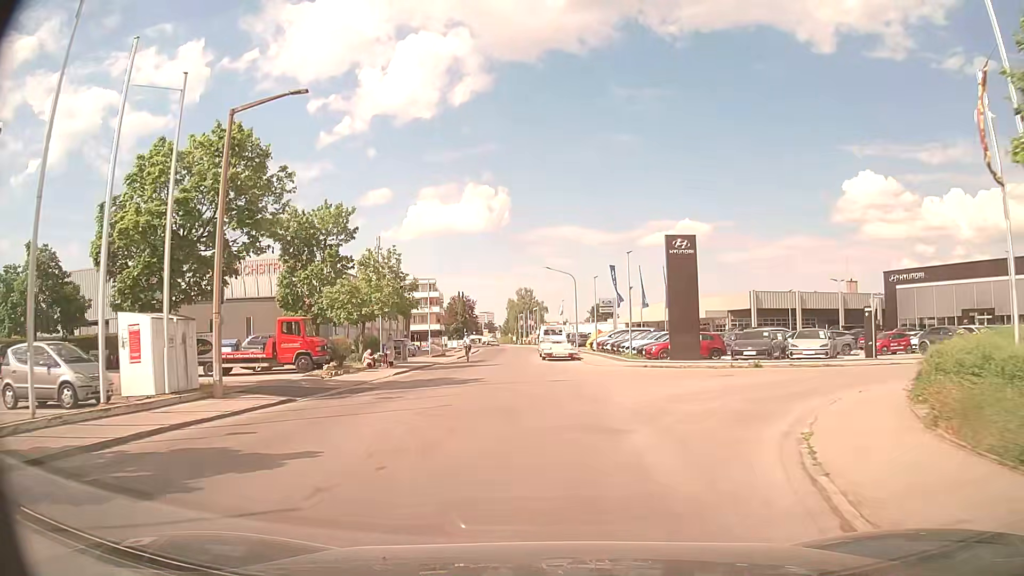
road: residential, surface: asphalt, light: Day
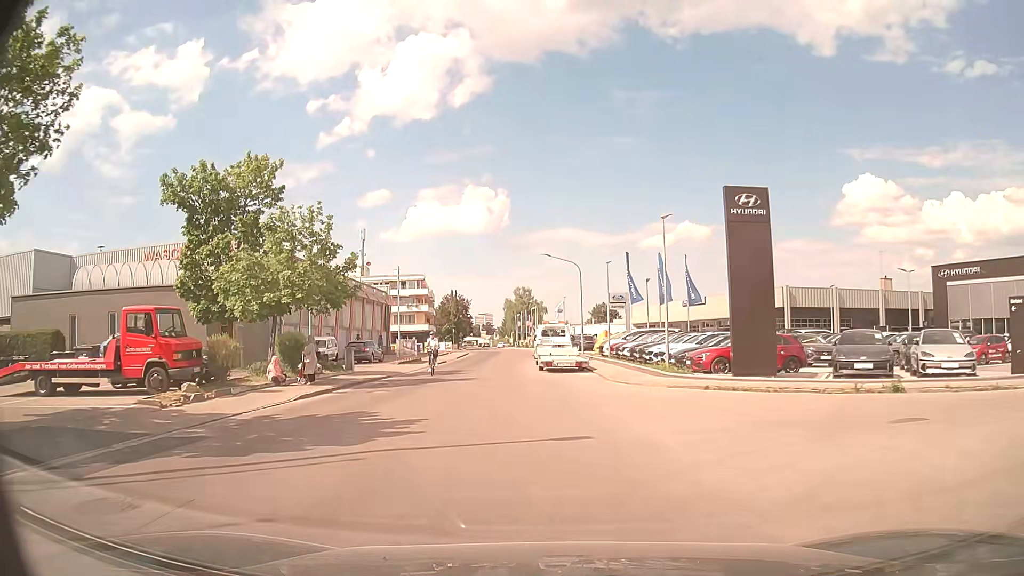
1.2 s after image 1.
(0.0, +11.3) m; 0°
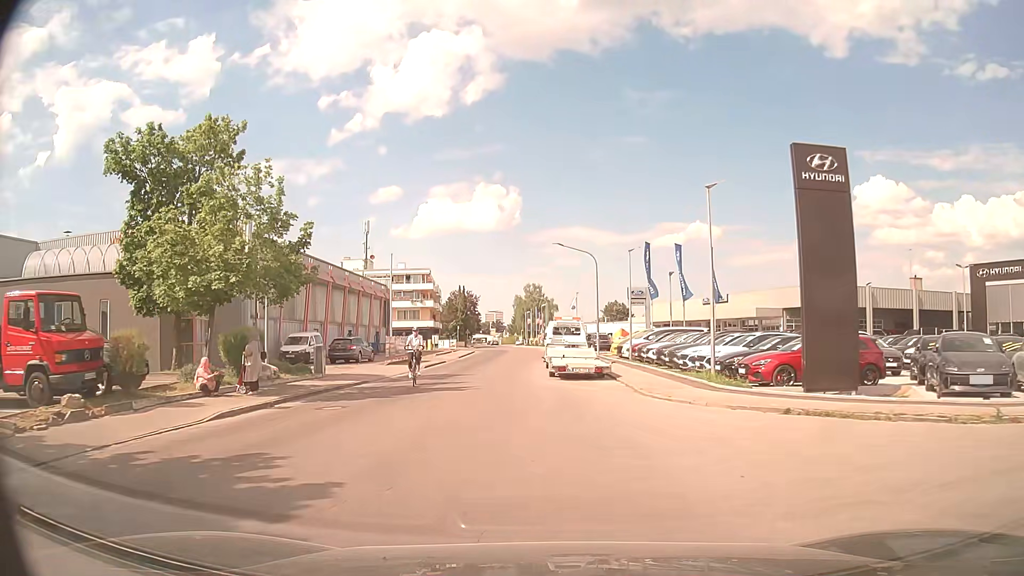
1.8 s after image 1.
(-0.1, +5.3) m; -1°
(0, +10) (-1, +20) (-3, +30) (-2, +40) (-2, +50) (-2, +60) (-2, +70) (-2, +80) (-3, +90) (-4, +100) m
